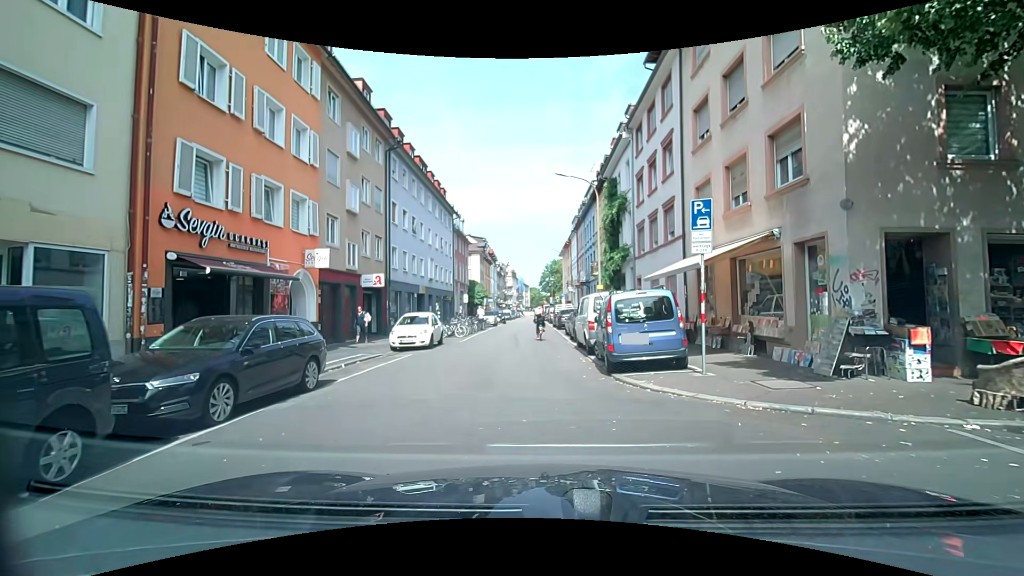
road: residential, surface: asphalt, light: Day
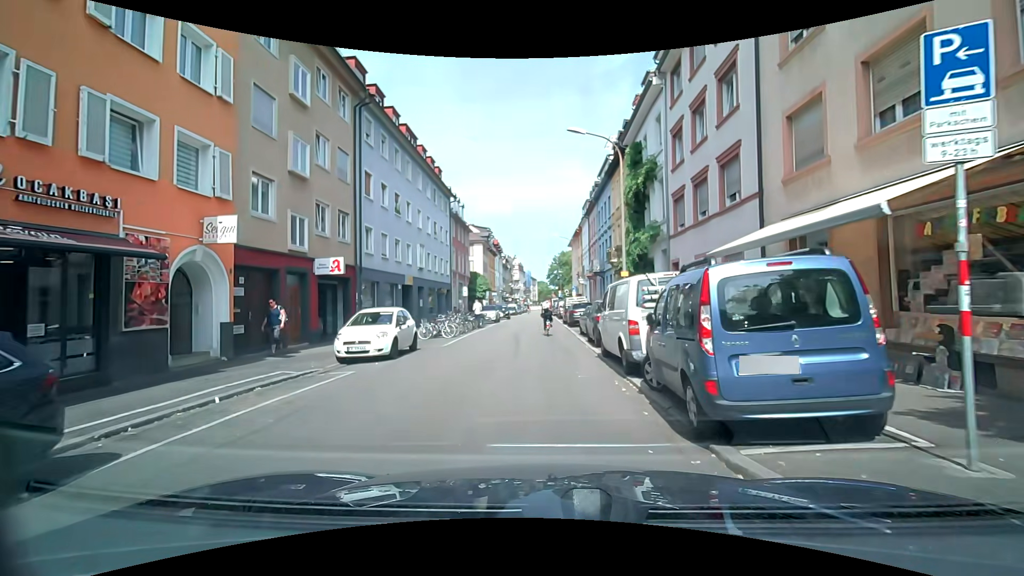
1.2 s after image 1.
(+0.1, +6.2) m; 0°
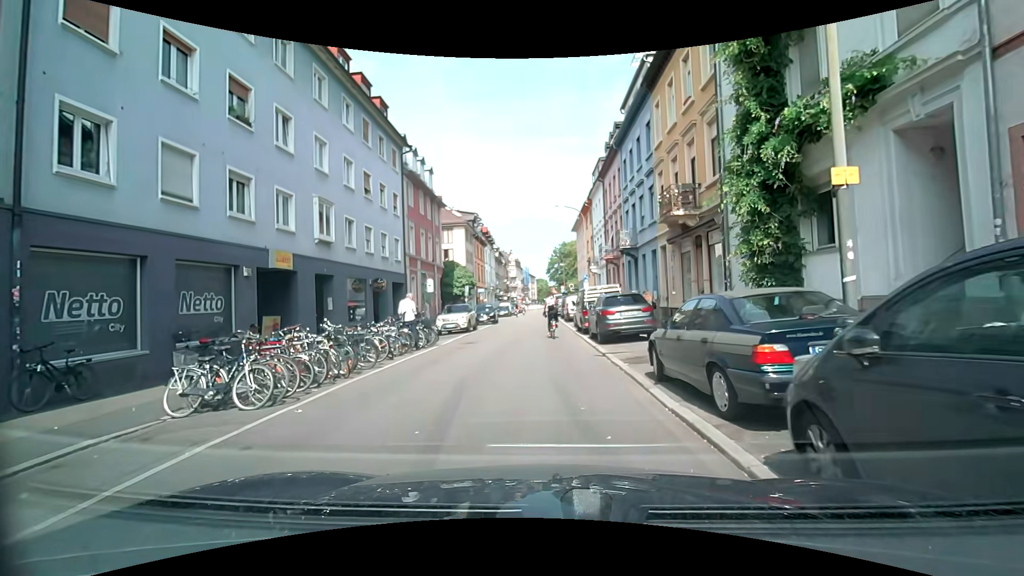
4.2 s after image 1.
(-0.2, +16.0) m; +1°
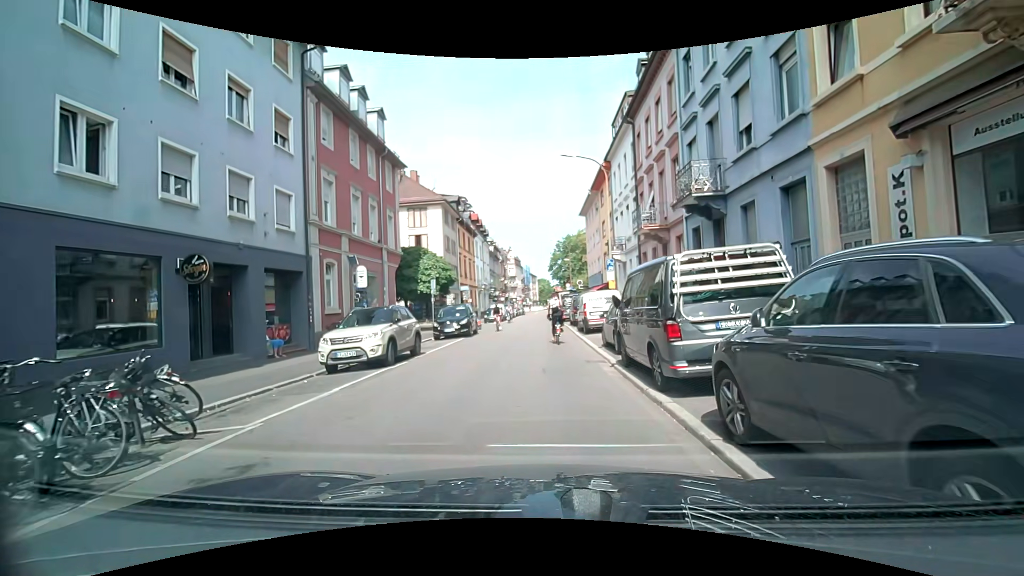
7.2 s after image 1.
(-0.3, +13.8) m; -2°
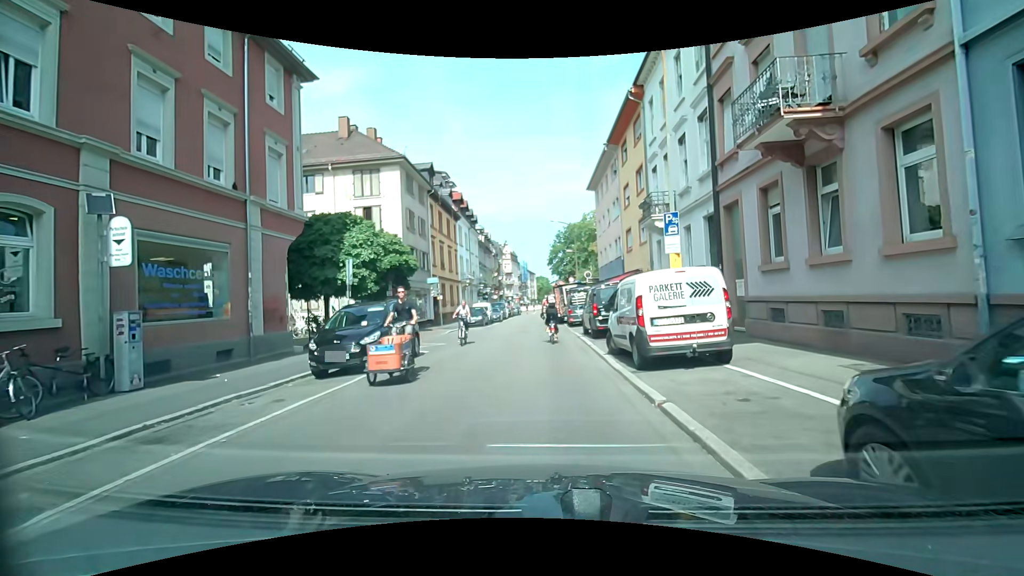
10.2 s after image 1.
(+0.1, +12.8) m; +1°
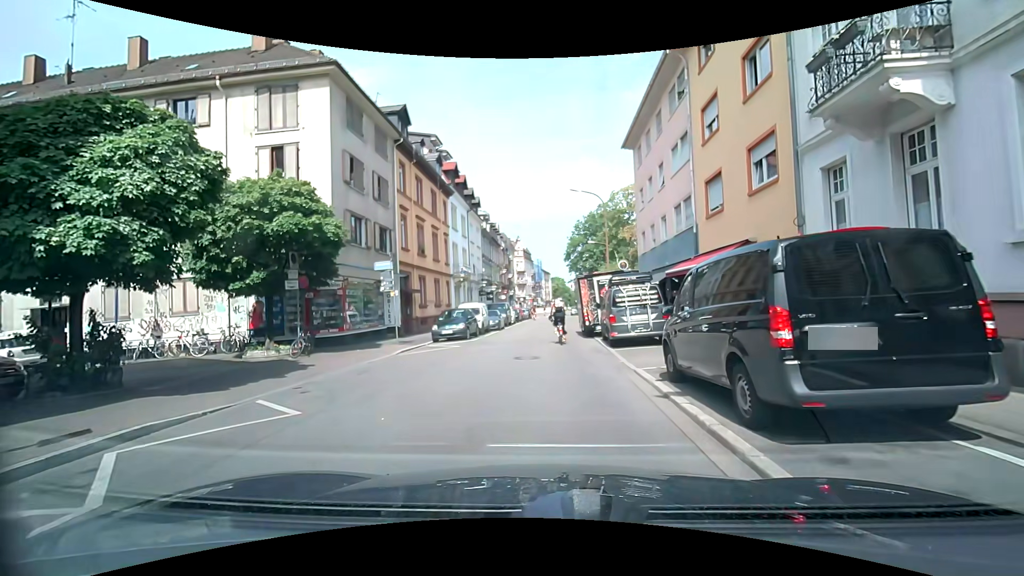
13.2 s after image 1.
(-0.1, +13.0) m; 0°
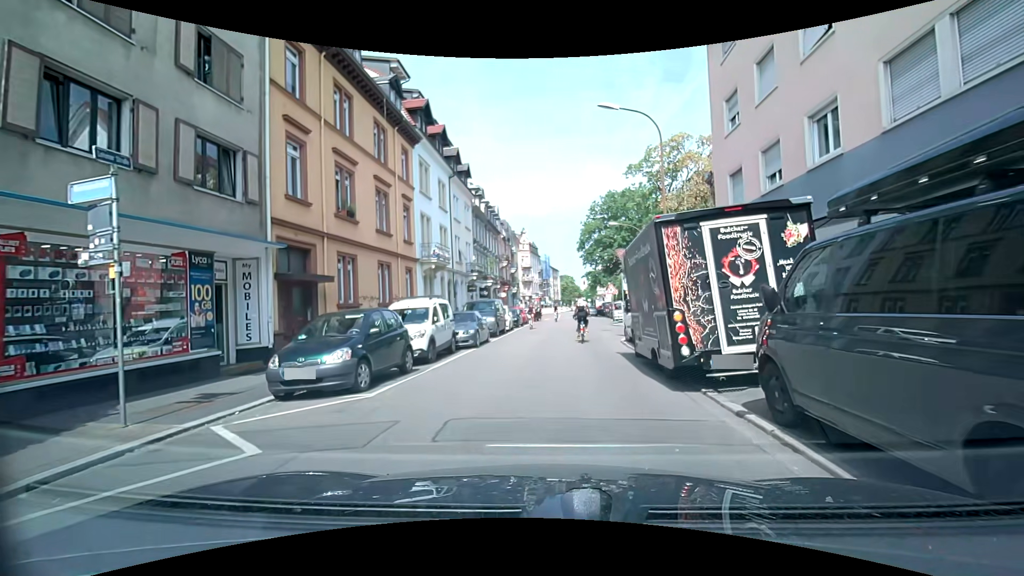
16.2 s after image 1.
(-0.5, +14.0) m; -2°
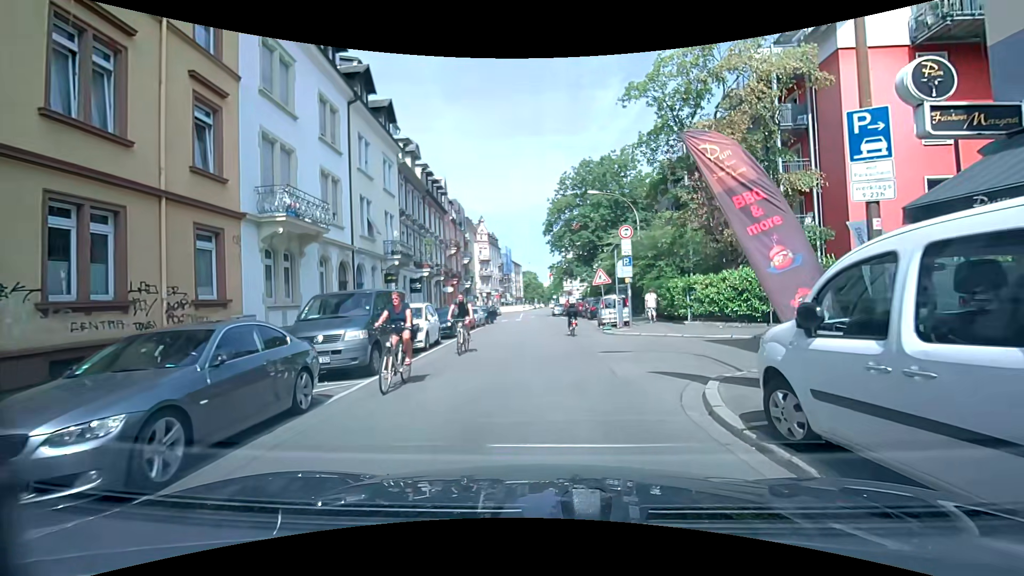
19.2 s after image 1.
(+0.2, +13.7) m; +3°
